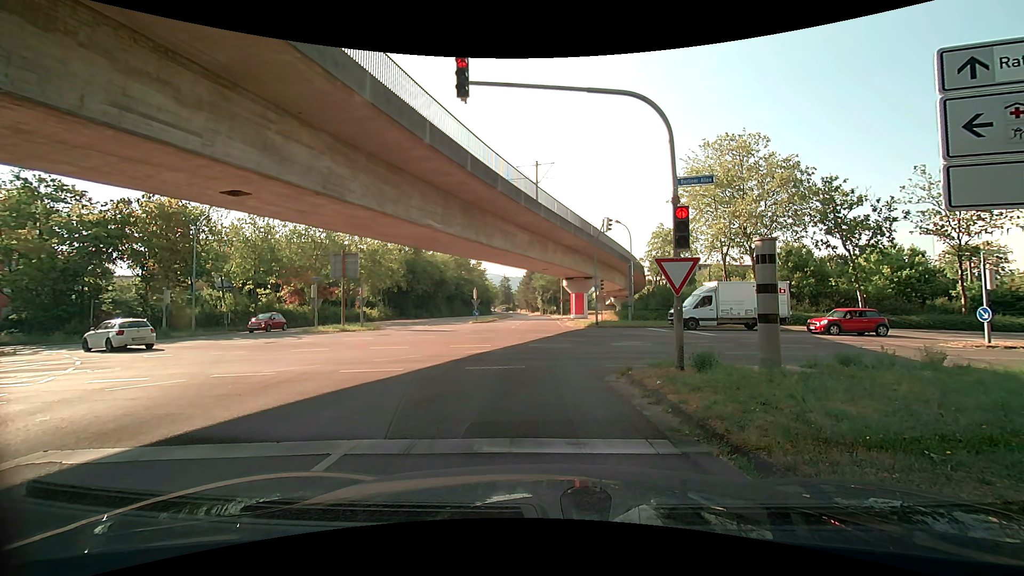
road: tertiary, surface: asphalt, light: Day
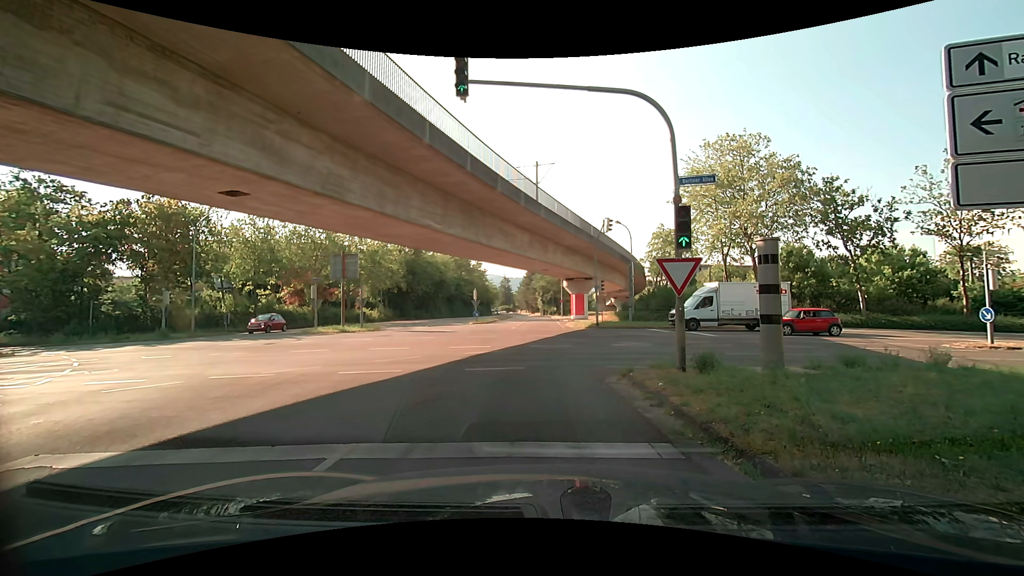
(0.0, +0.1) m; 0°
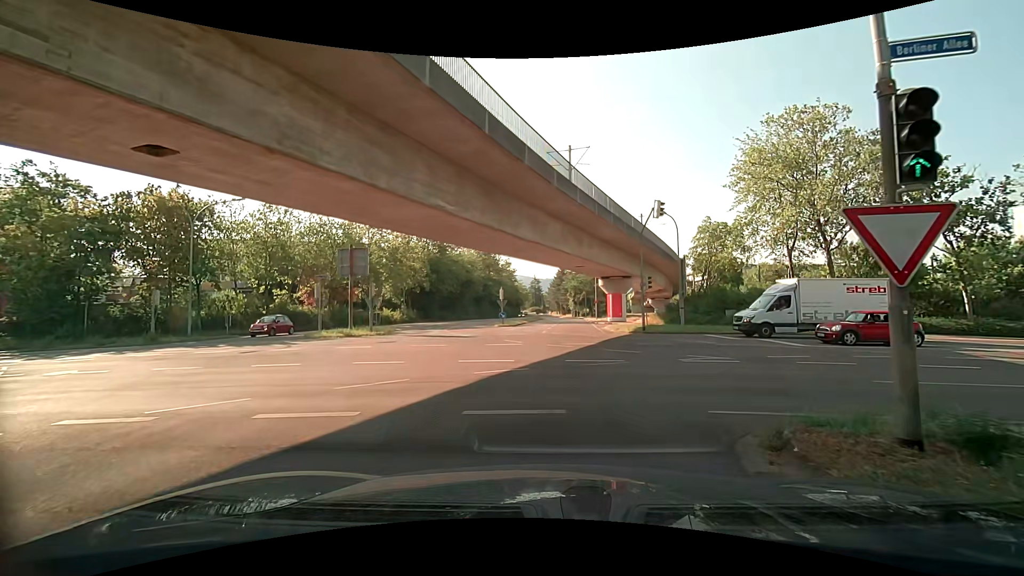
(-0.4, +5.1) m; -5°
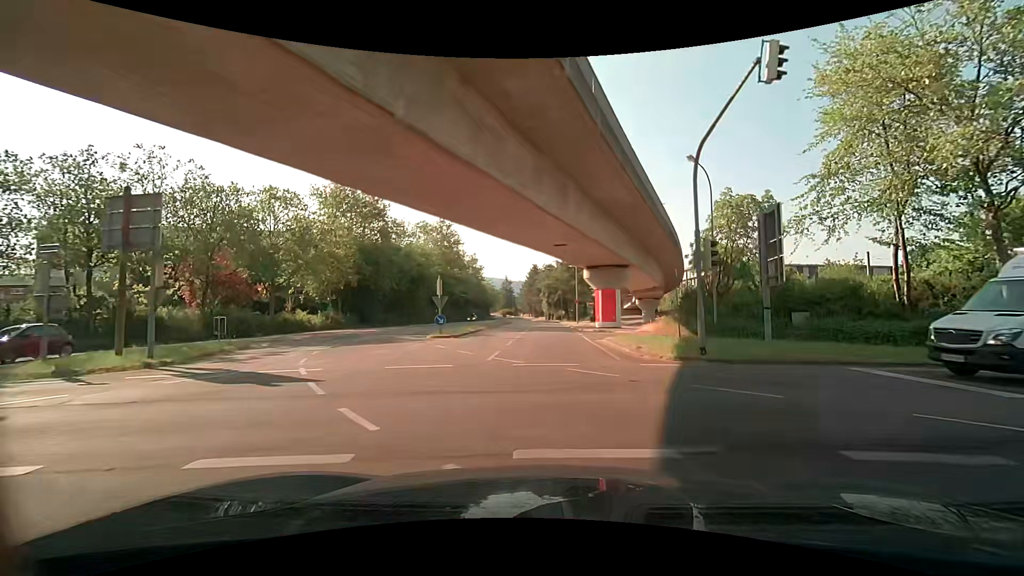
(+0.3, +15.7) m; +2°
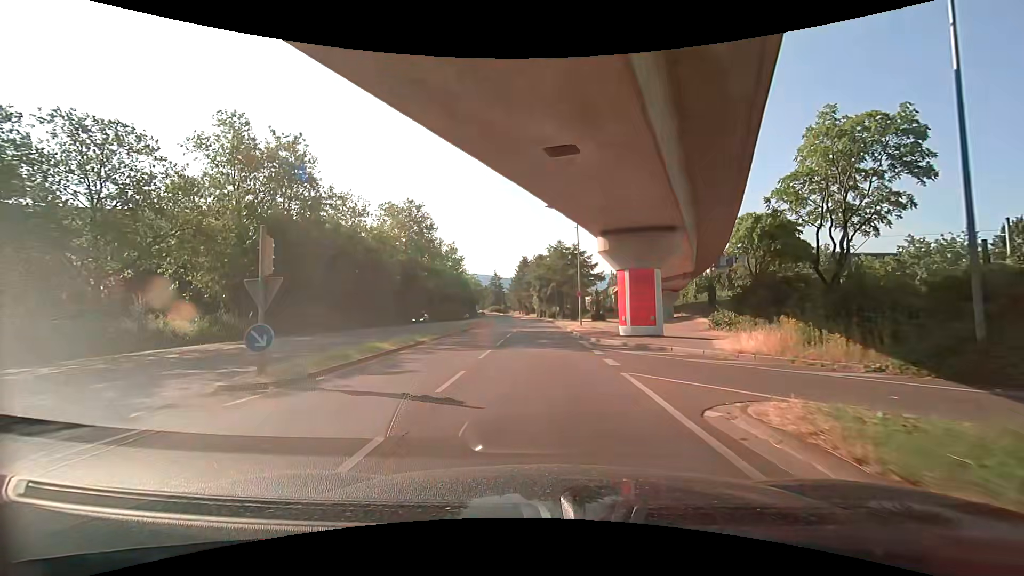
(+0.3, +16.7) m; +2°
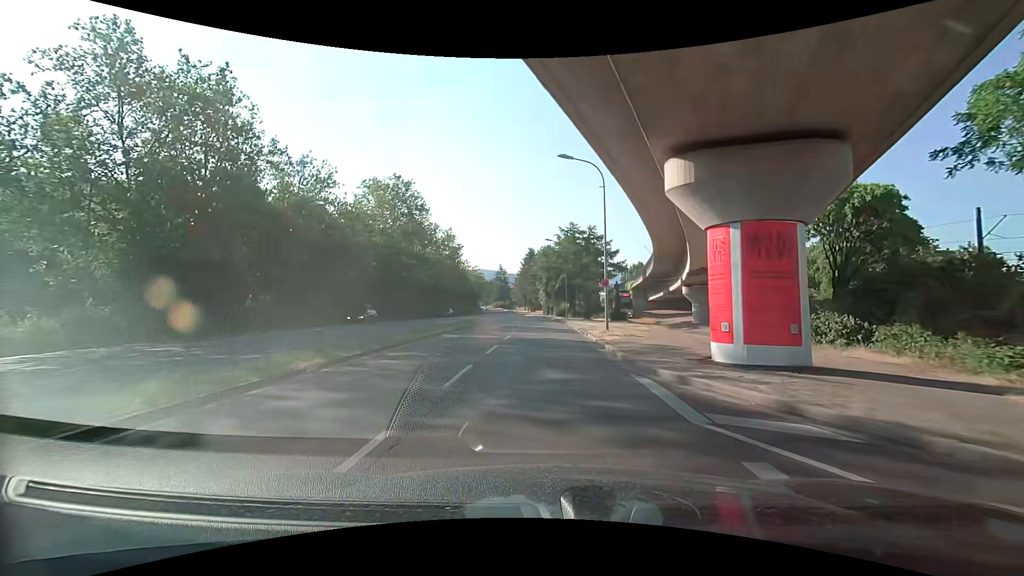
(-0.2, +11.9) m; -1°
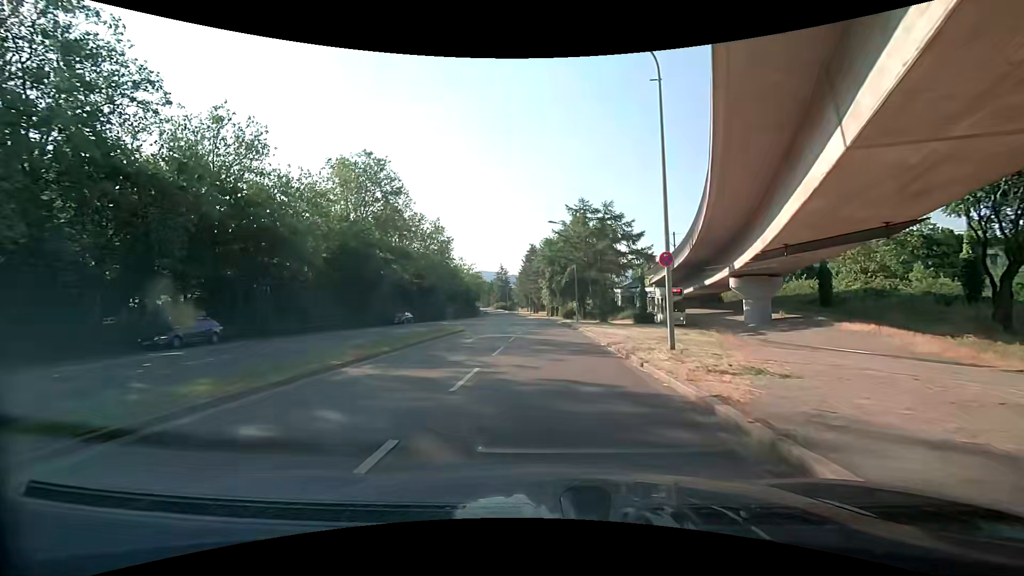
(-0.1, +12.3) m; 0°
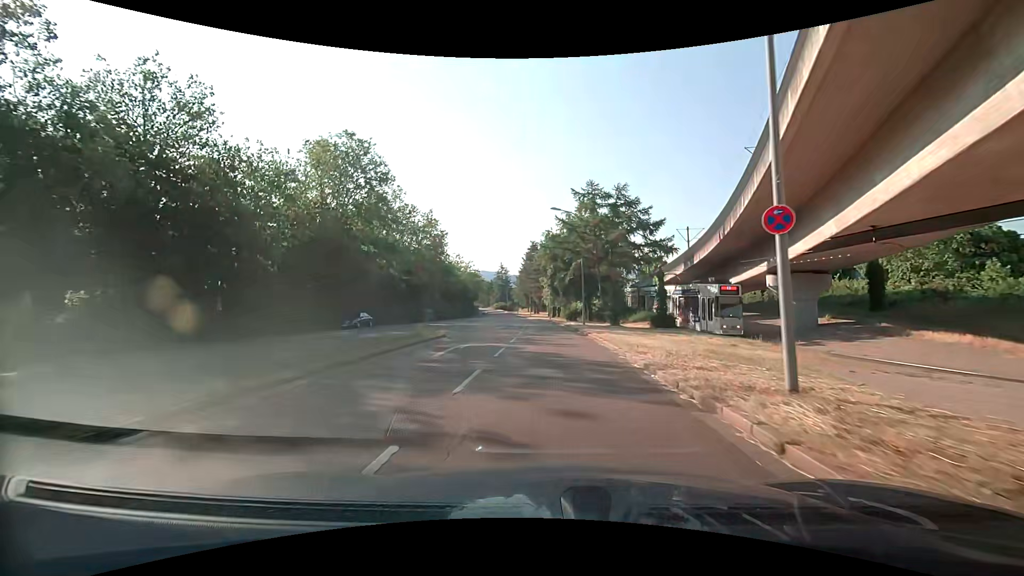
(-0.1, +6.3) m; 0°
(0, +10) (0, +20) (0, +30) (-1, +40) (-1, +50) (-2, +60) (-3, +70) (-4, +80) (-6, +90) (-7, +100) m
